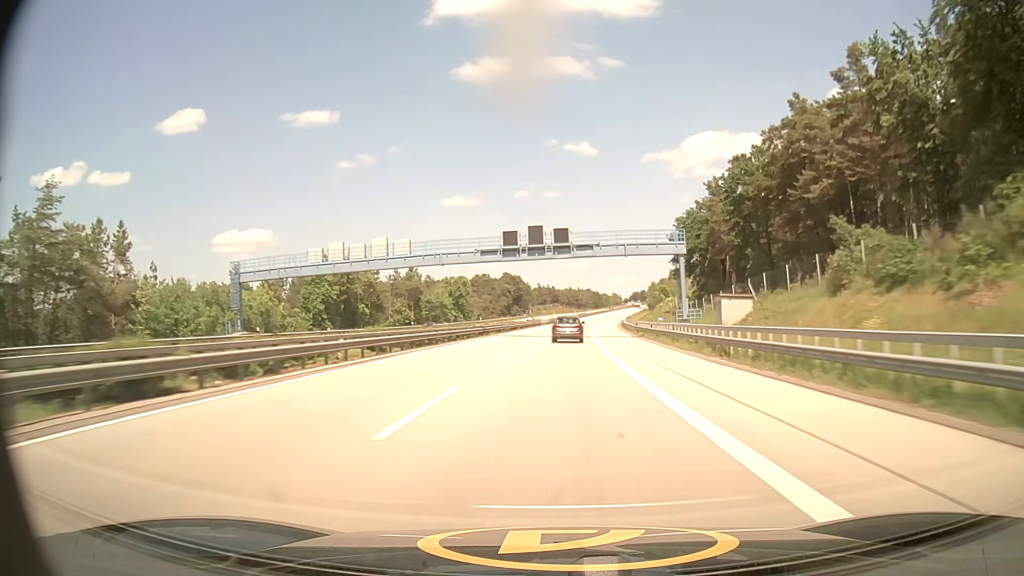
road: motorway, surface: asphalt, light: Day
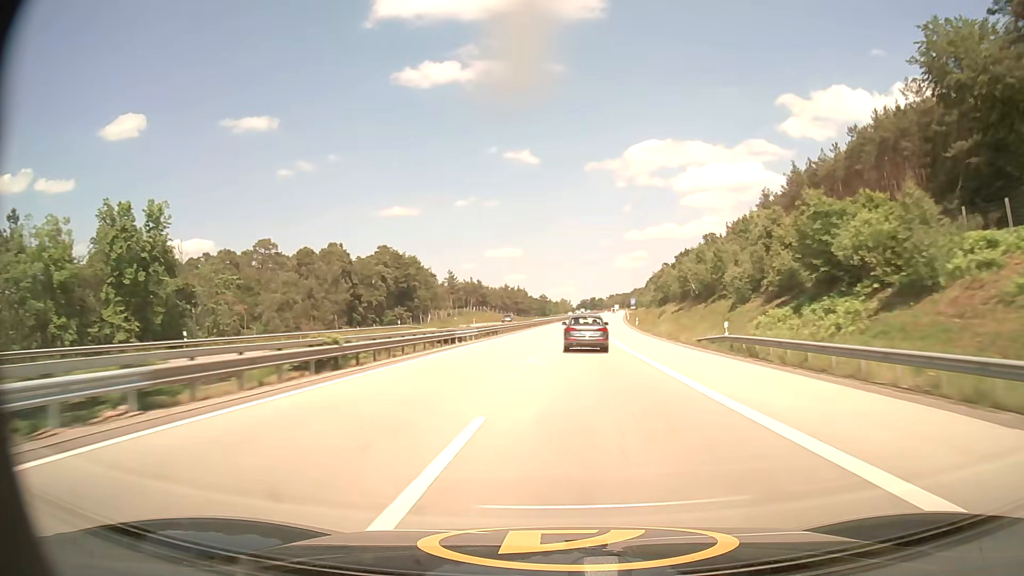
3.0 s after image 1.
(+4.8, +110.8) m; +5°
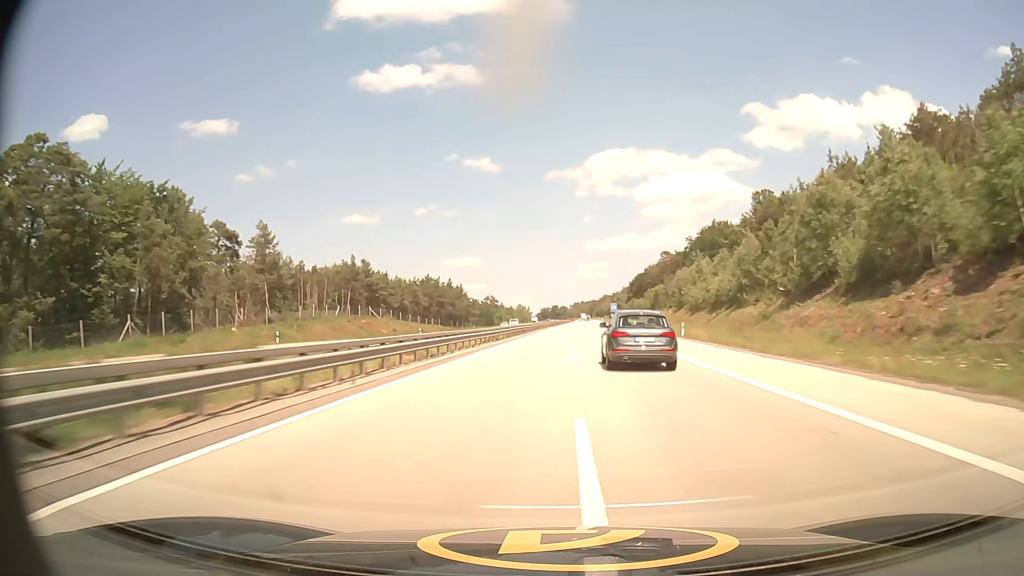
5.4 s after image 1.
(+2.9, +89.3) m; +3°
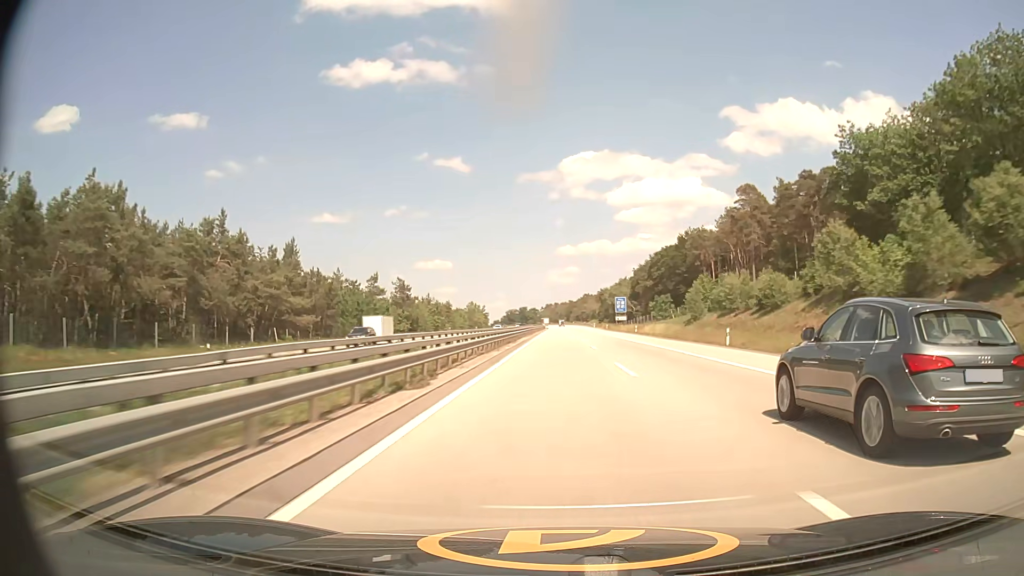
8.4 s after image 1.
(+2.7, +111.0) m; +3°
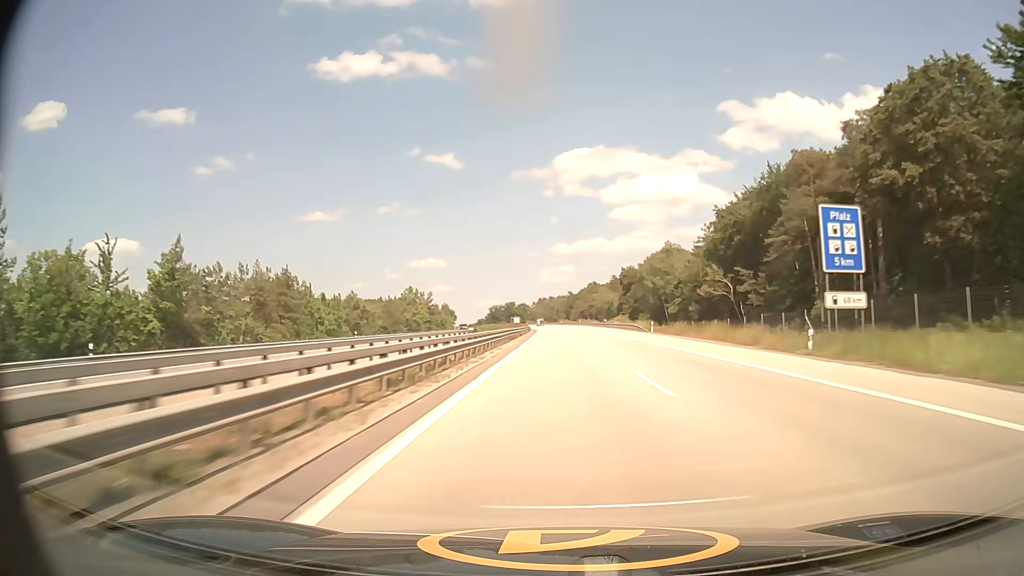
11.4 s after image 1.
(+0.6, +112.0) m; 0°
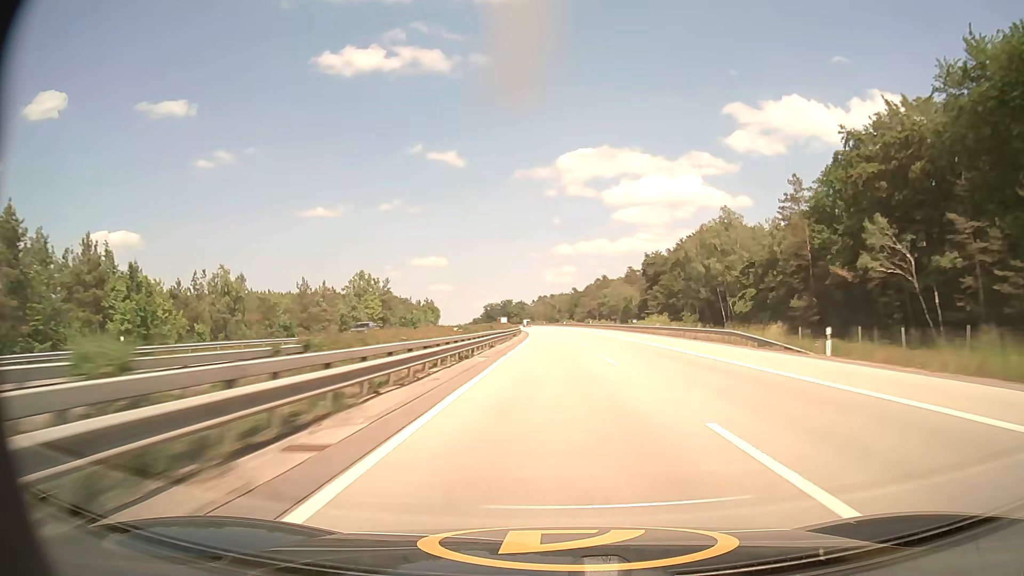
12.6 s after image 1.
(0.0, +44.9) m; 0°
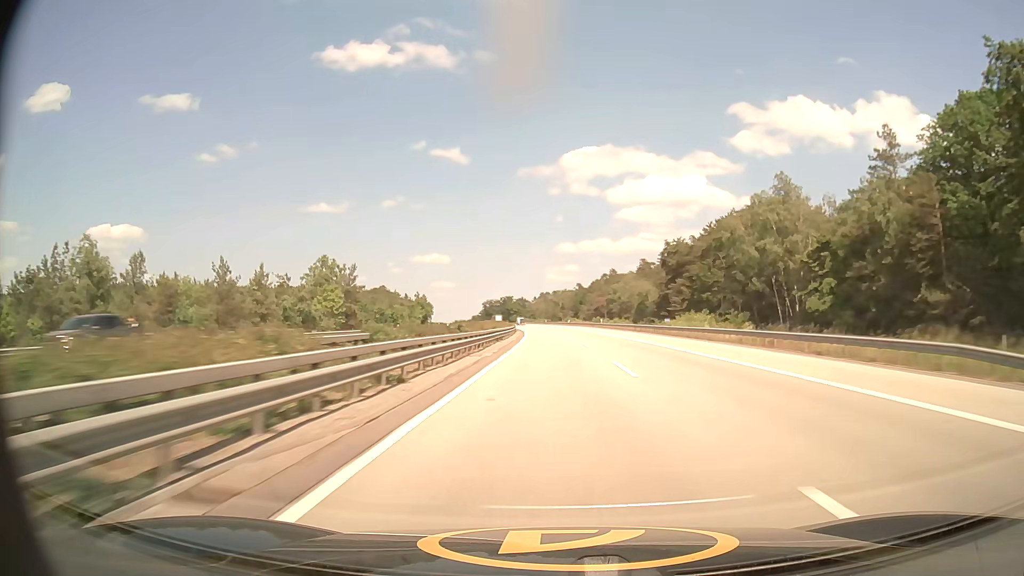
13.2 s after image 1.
(0.0, +22.3) m; 0°
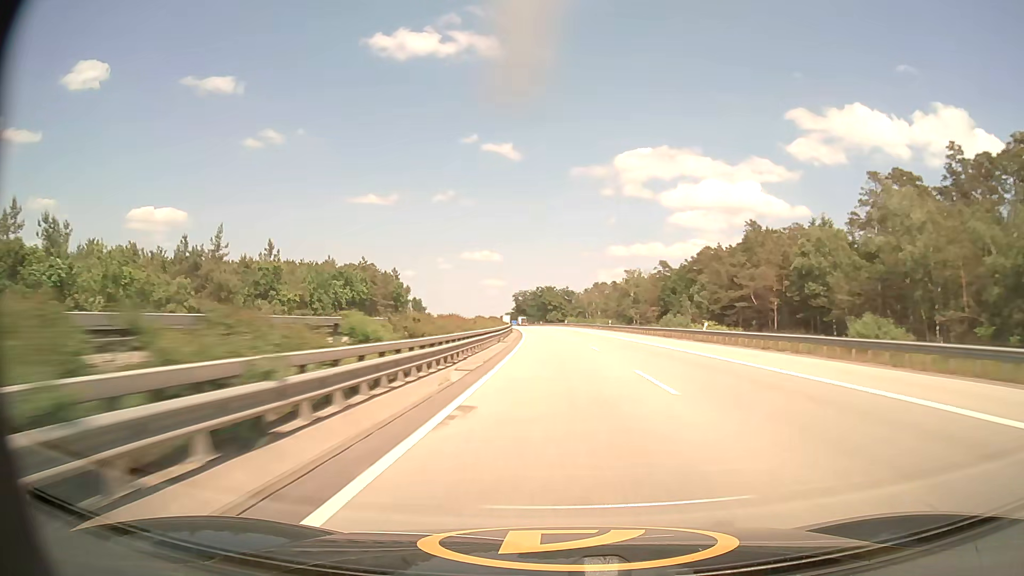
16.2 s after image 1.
(-2.9, +110.8) m; -4°
(0, +10) (0, +20) (0, +30) (0, +40) (-1, +50) (-1, +60) (-1, +70) (-2, +80) (-3, +90) (-3, +100) m
